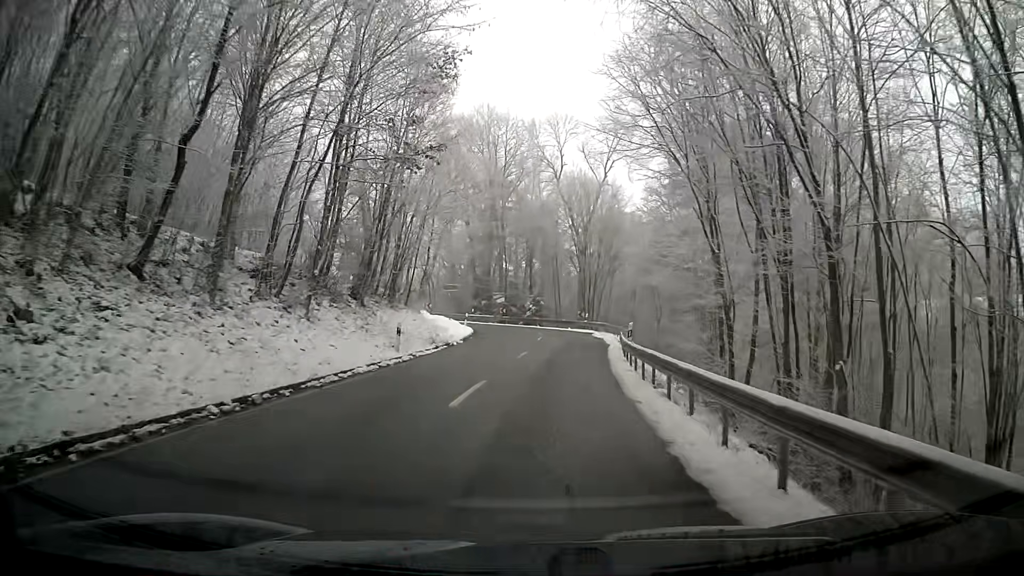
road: tertiary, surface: asphalt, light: Day
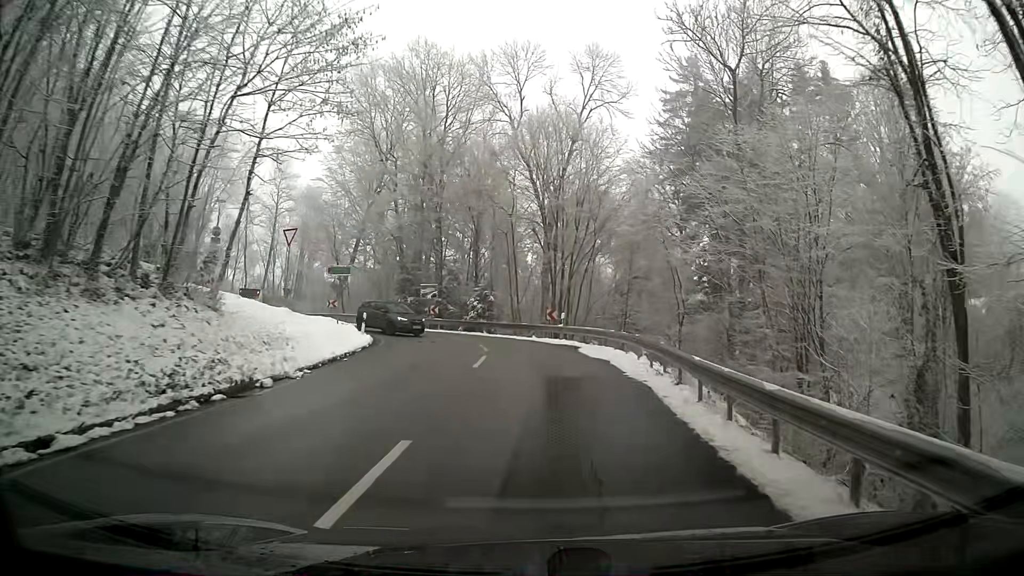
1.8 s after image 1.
(+0.3, +19.3) m; +2°
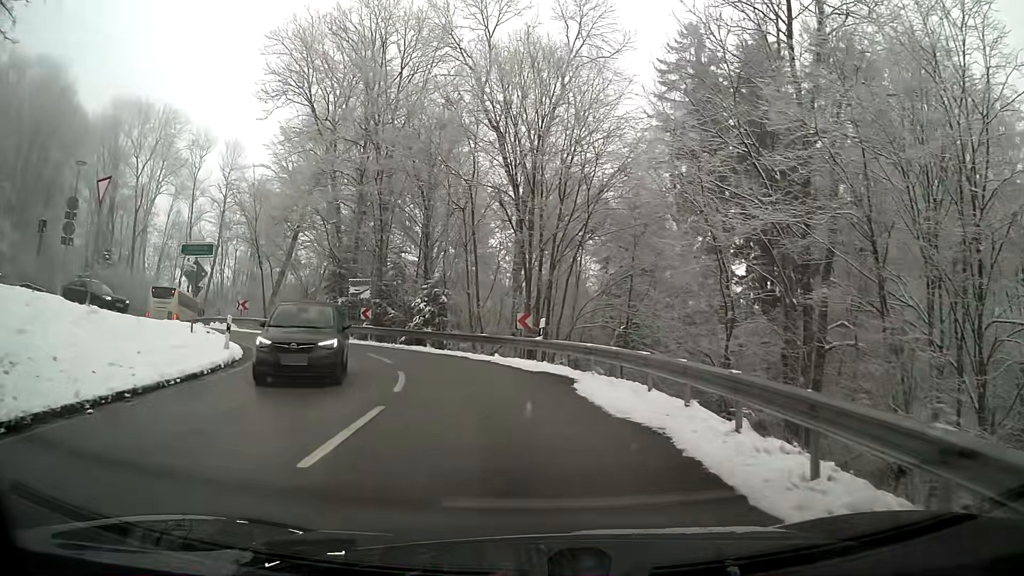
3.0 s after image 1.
(+0.4, +11.2) m; +2°
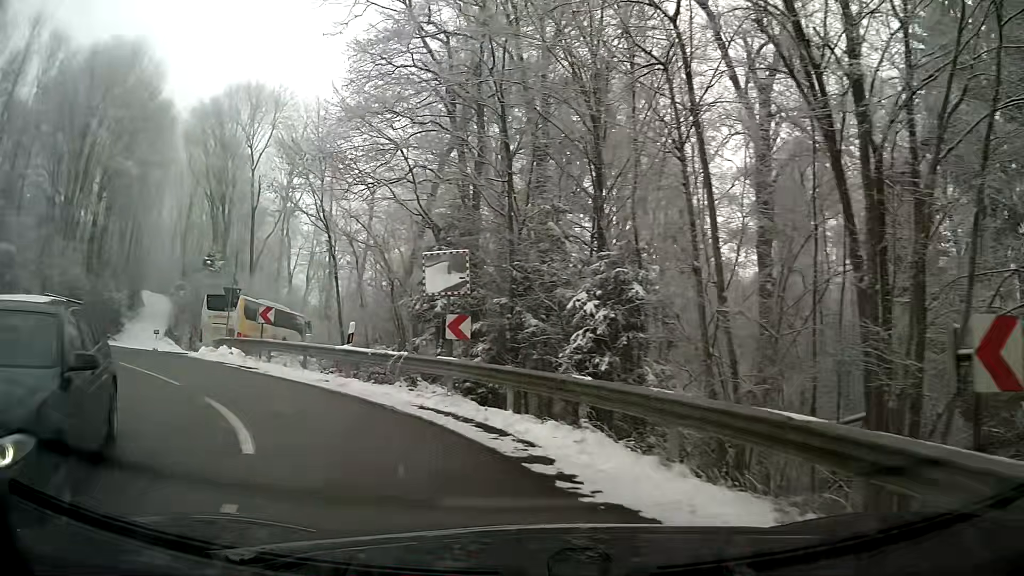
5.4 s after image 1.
(-2.2, +17.6) m; -22°
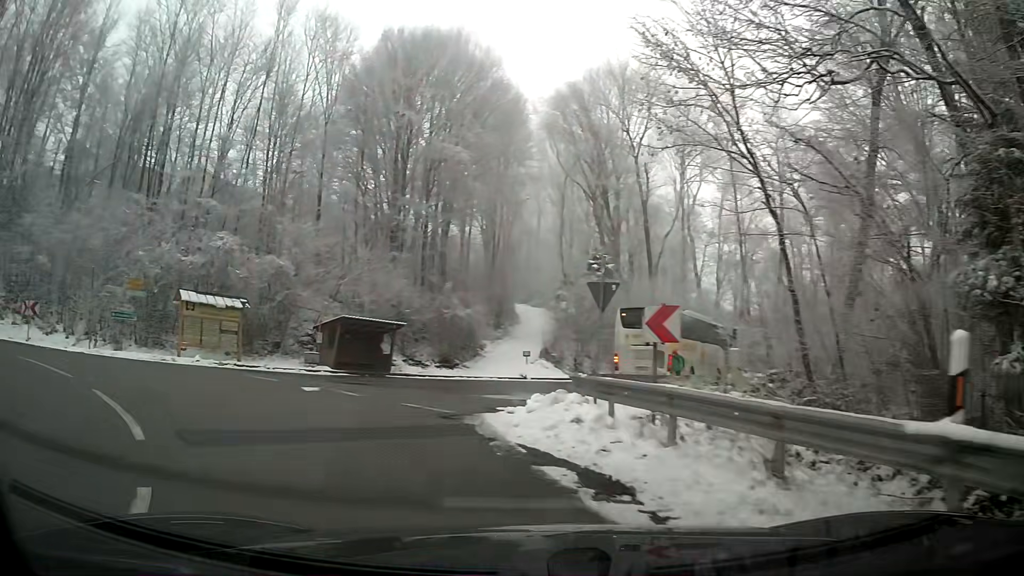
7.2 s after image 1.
(-3.5, +11.0) m; -37°
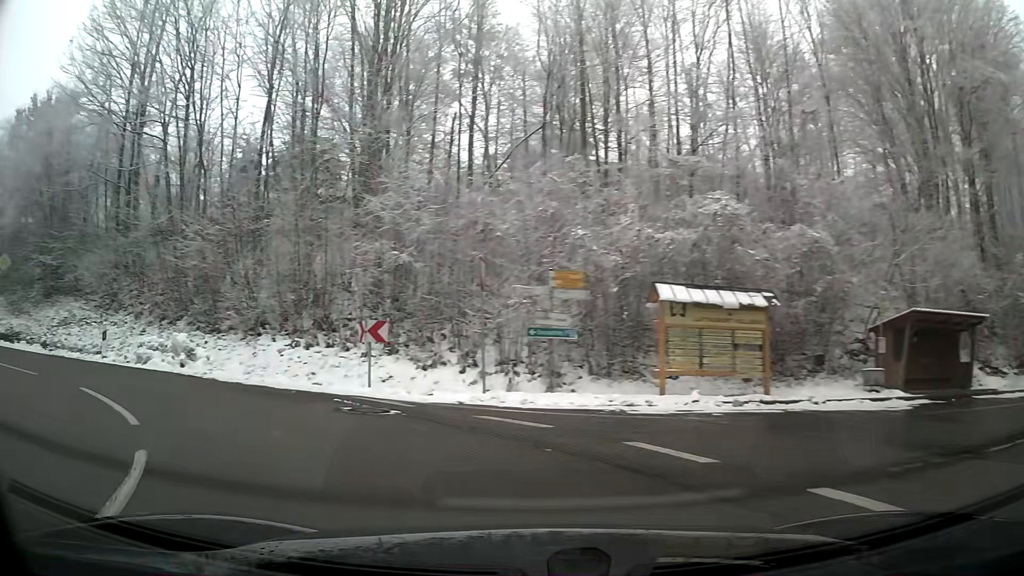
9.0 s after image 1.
(-4.0, +10.4) m; -45°
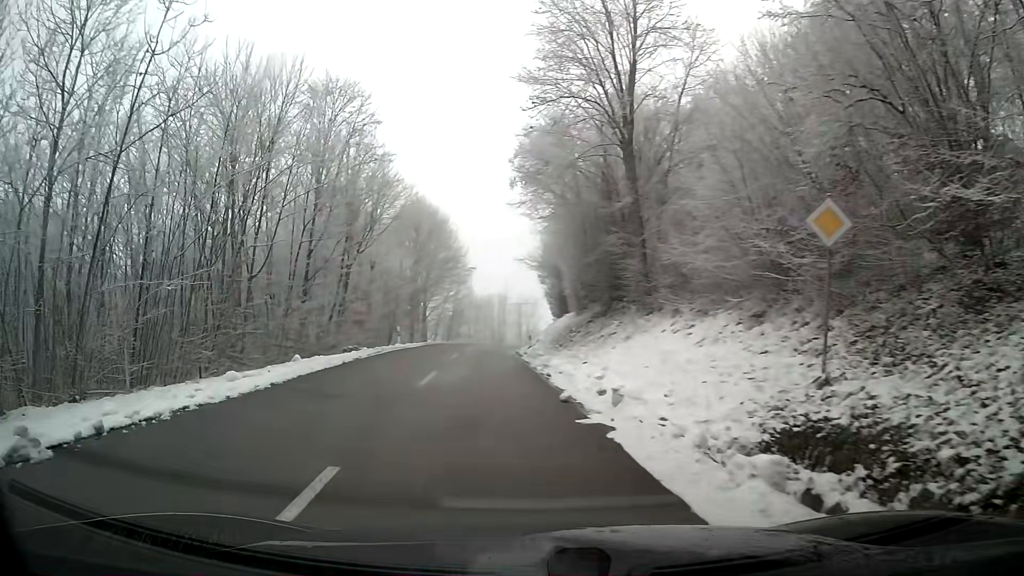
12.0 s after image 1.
(-12.1, +14.4) m; -69°
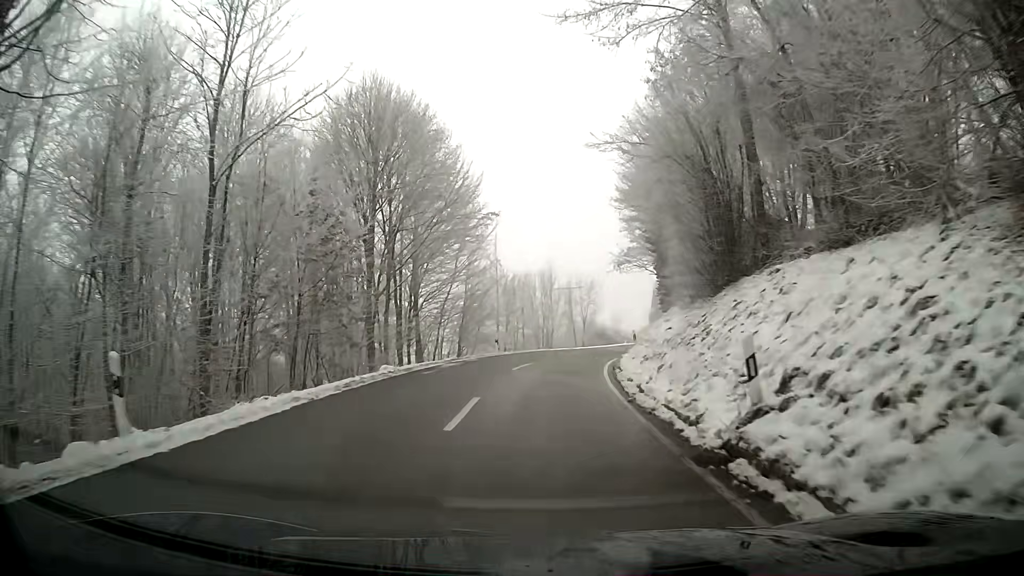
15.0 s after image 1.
(-1.5, +30.2) m; -2°
(0, +10) (+1, +20) (+2, +30) (+5, +40) (+7, +49) (+10, +59) (+13, +68) (+16, +78) (+19, +87) (+23, +97) m
